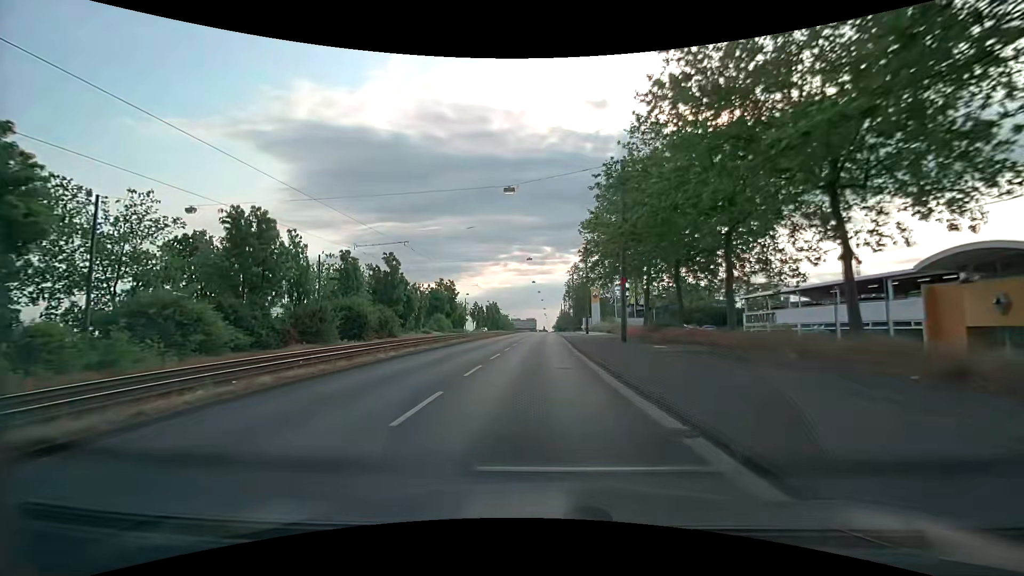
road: primary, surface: asphalt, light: Day
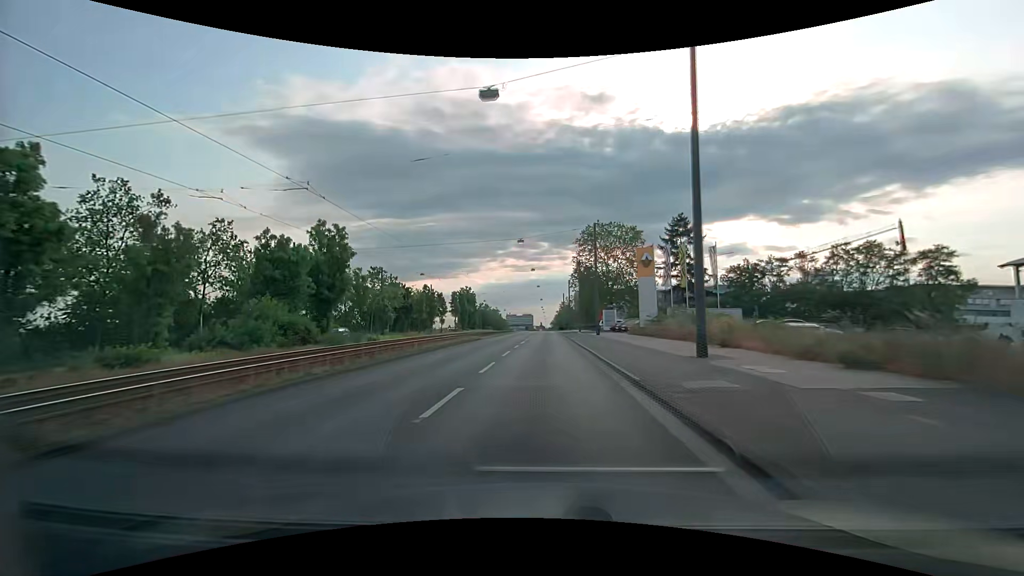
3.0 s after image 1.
(-0.1, +41.9) m; 0°
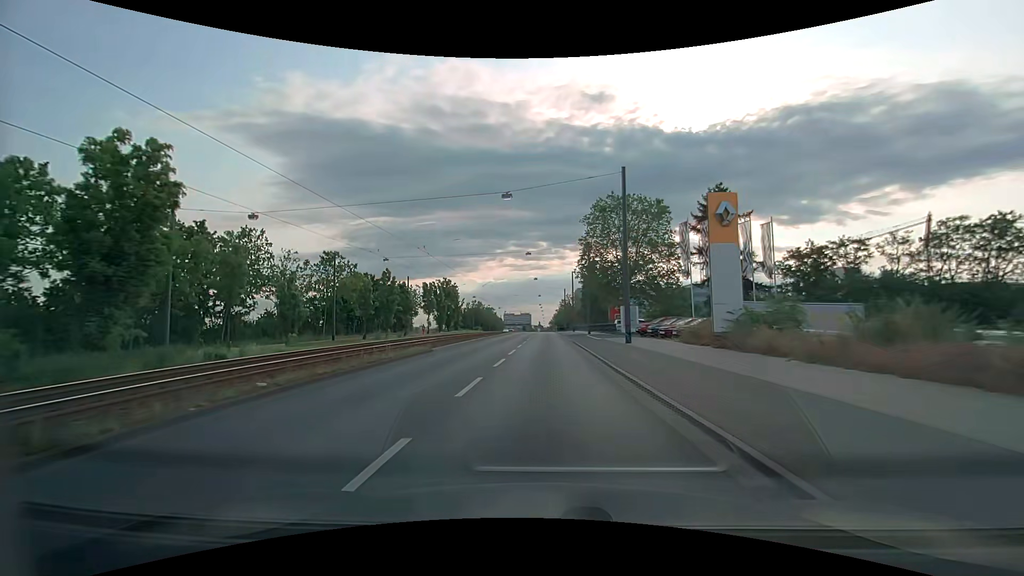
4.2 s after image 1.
(0.0, +17.1) m; 0°
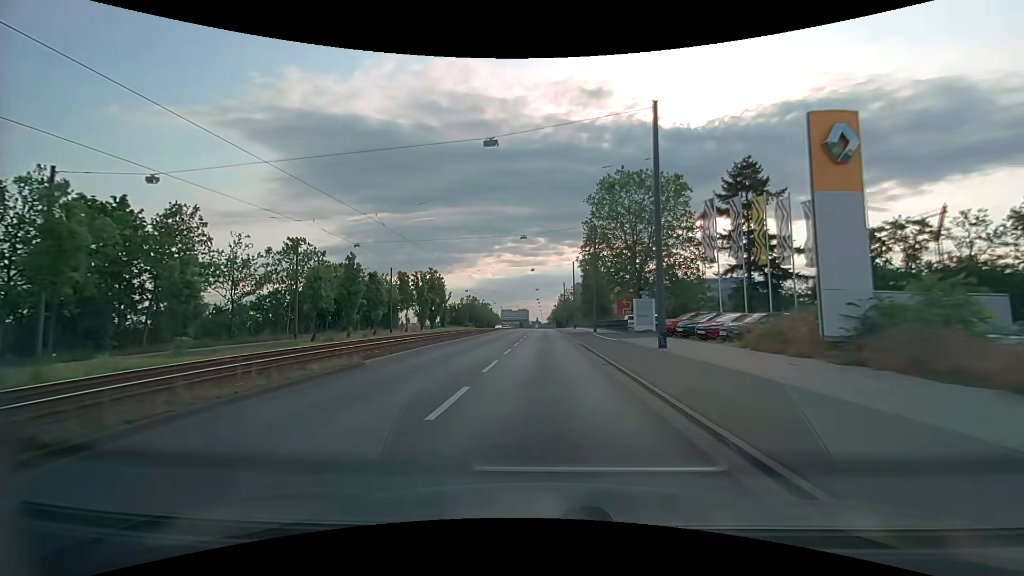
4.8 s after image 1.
(0.0, +8.7) m; +1°
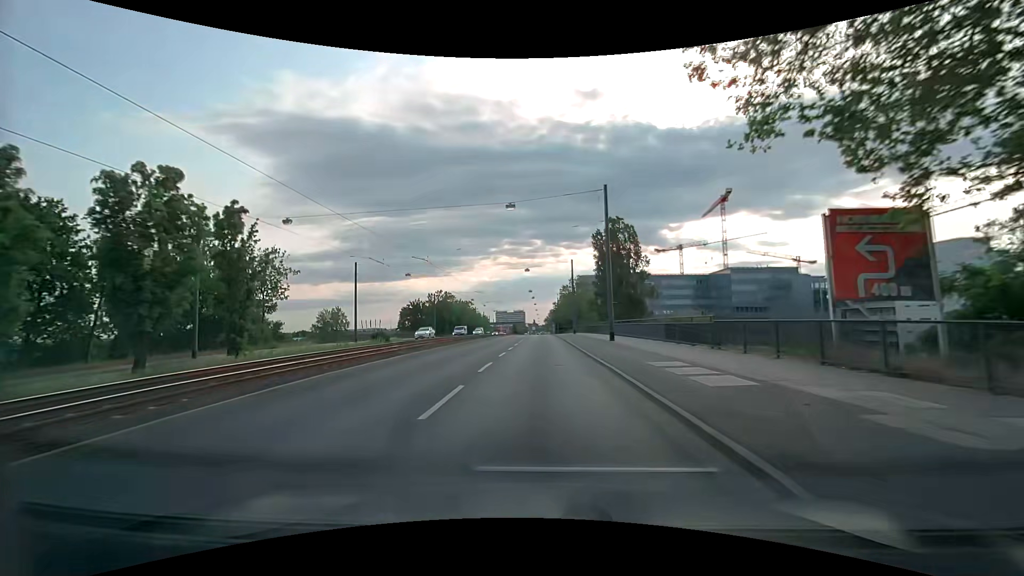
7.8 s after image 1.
(+0.1, +44.7) m; 0°
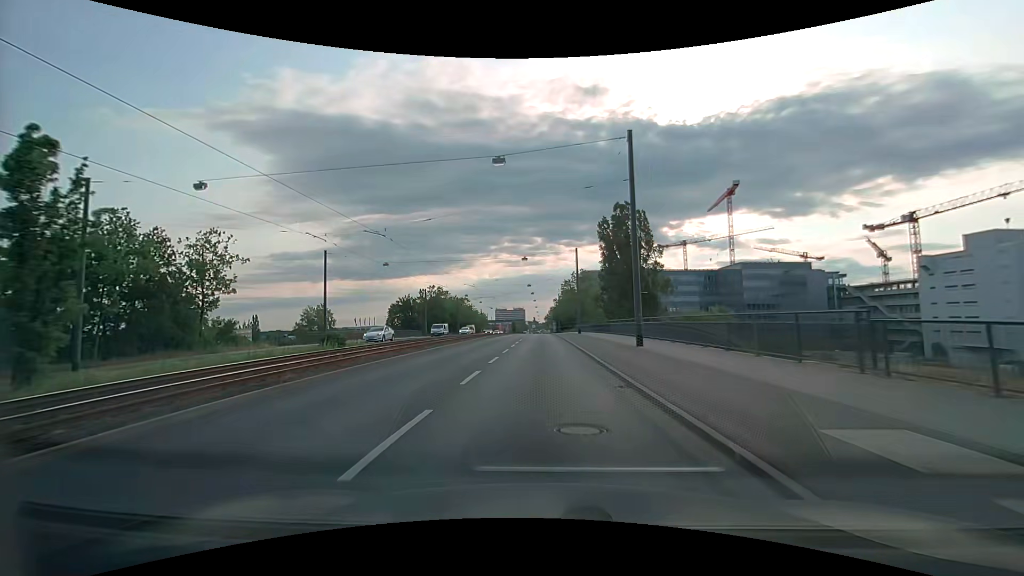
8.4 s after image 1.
(0.0, +9.2) m; 0°
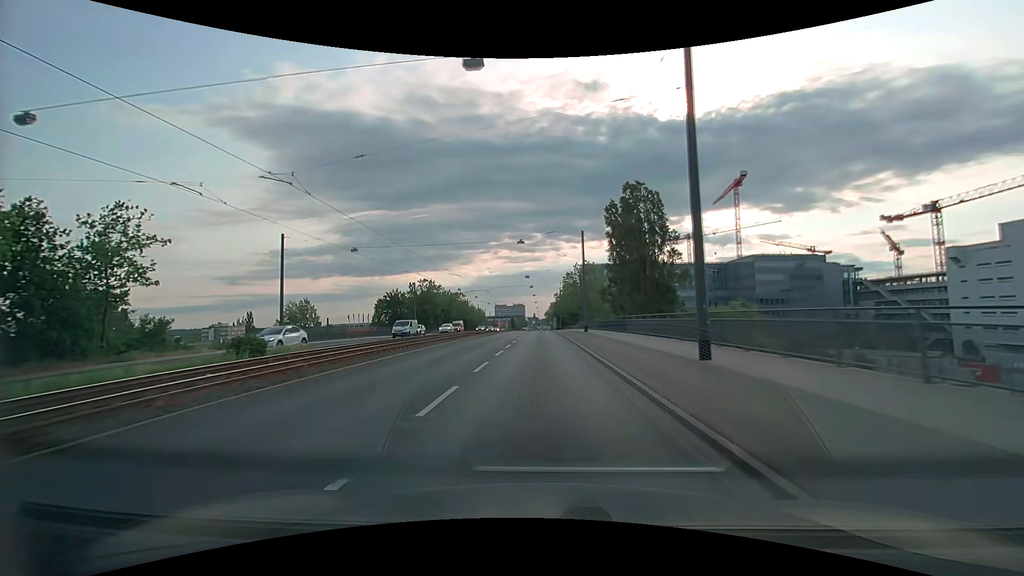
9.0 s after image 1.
(0.0, +9.3) m; 0°
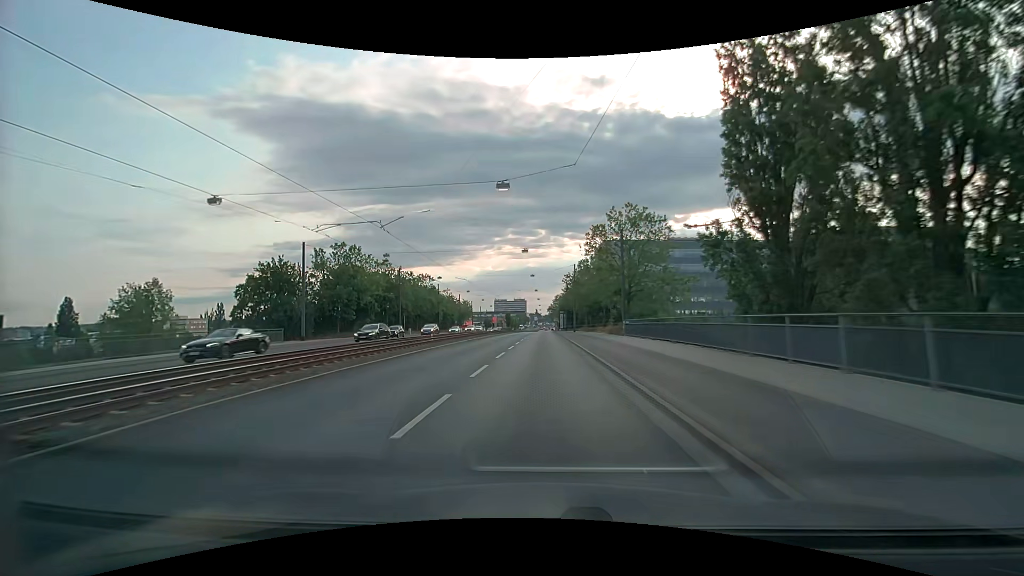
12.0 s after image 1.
(-0.4, +47.8) m; -1°
(0, +10) (0, +20) (0, +30) (0, +40) (0, +50) (0, +60) (0, +70) (+1, +80) (+1, +90) (+1, +100) m
